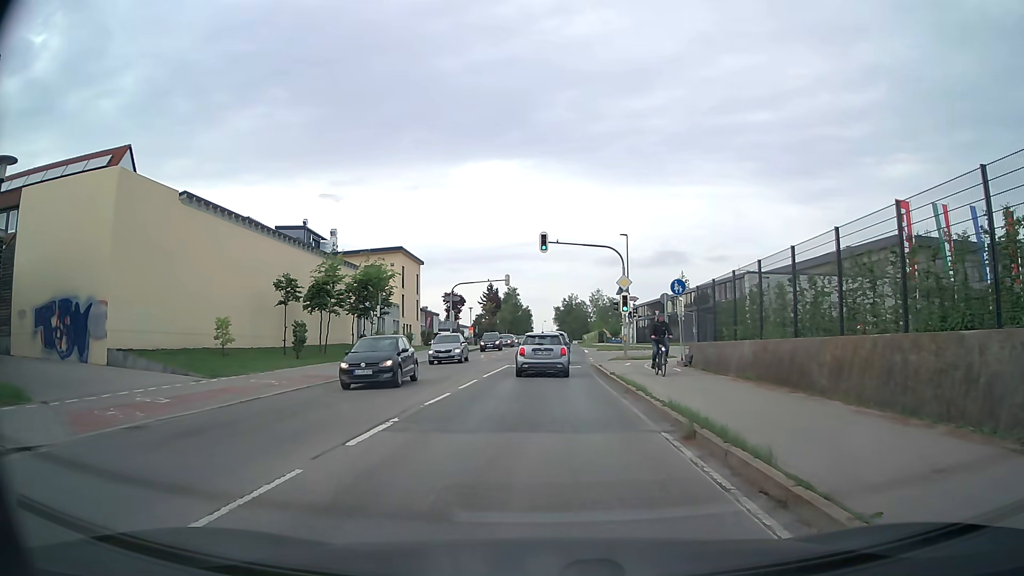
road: secondary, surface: asphalt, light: Day
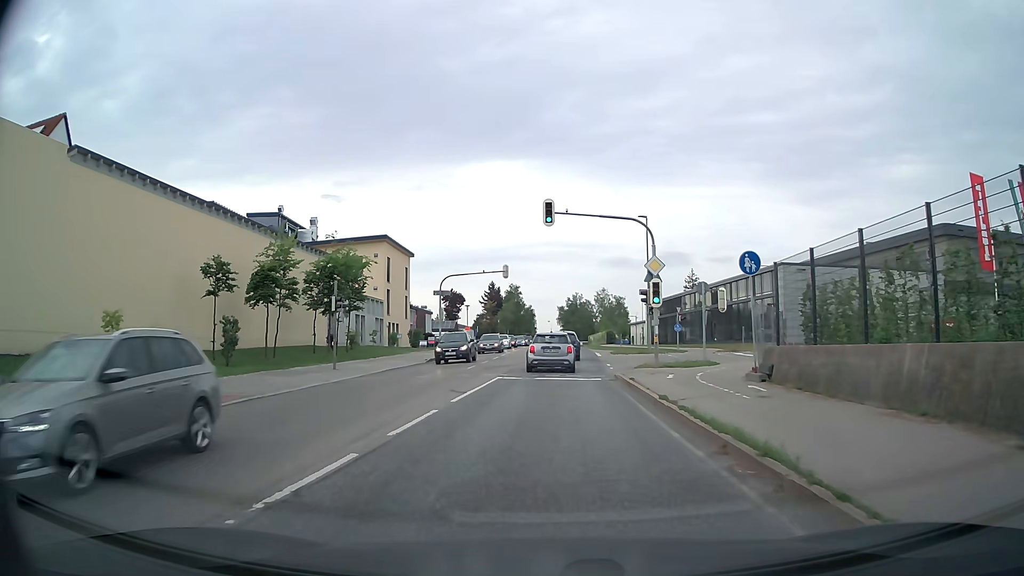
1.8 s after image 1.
(-0.1, +8.6) m; -1°
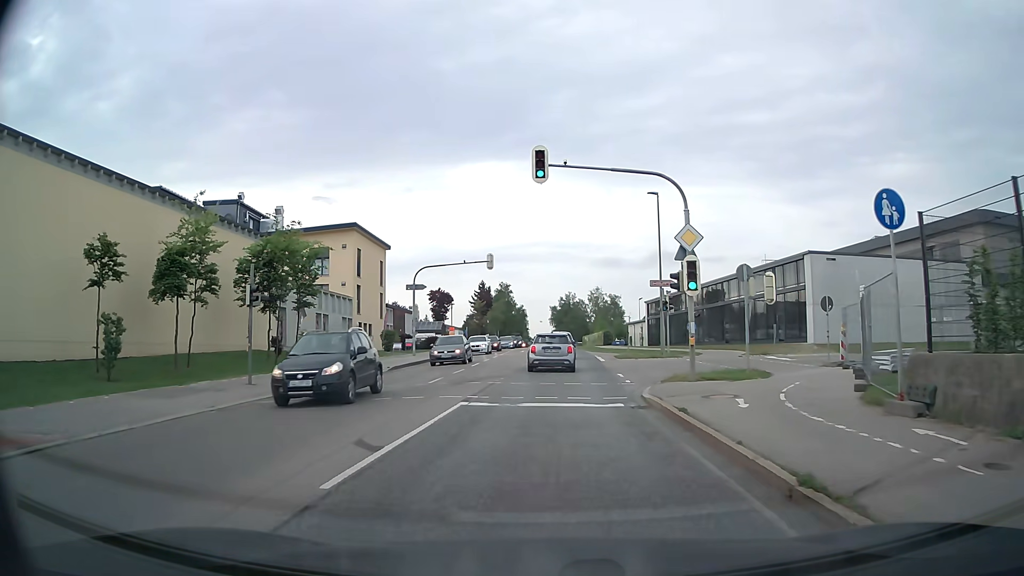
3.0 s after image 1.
(+0.1, +7.7) m; +1°
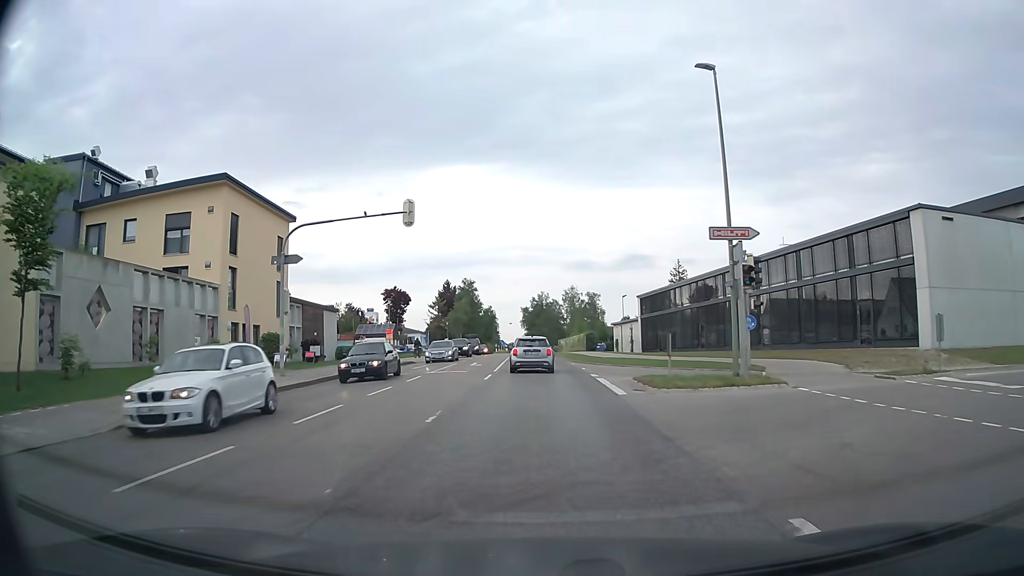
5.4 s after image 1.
(+0.4, +18.9) m; +3°
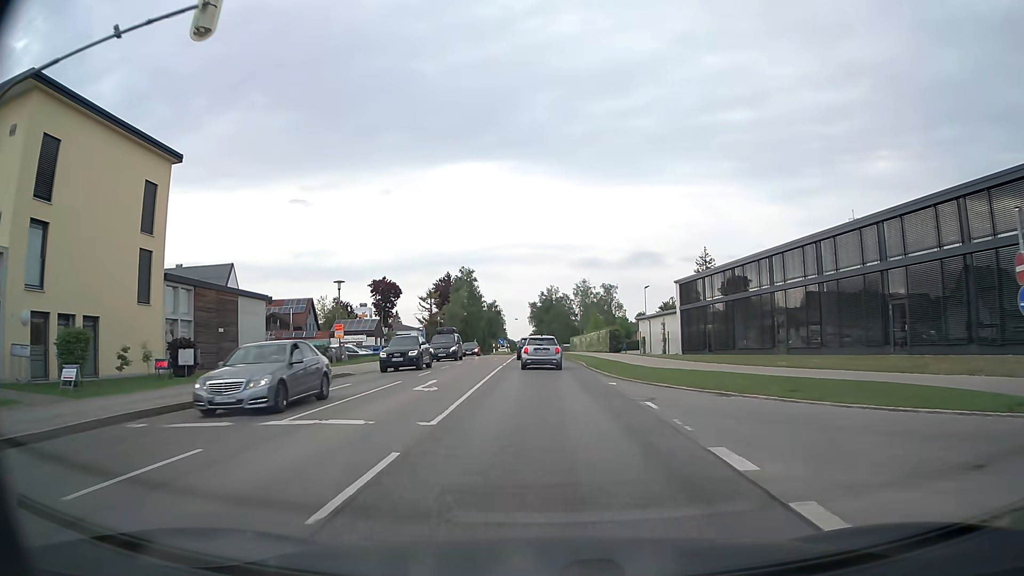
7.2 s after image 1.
(-0.2, +17.4) m; 0°
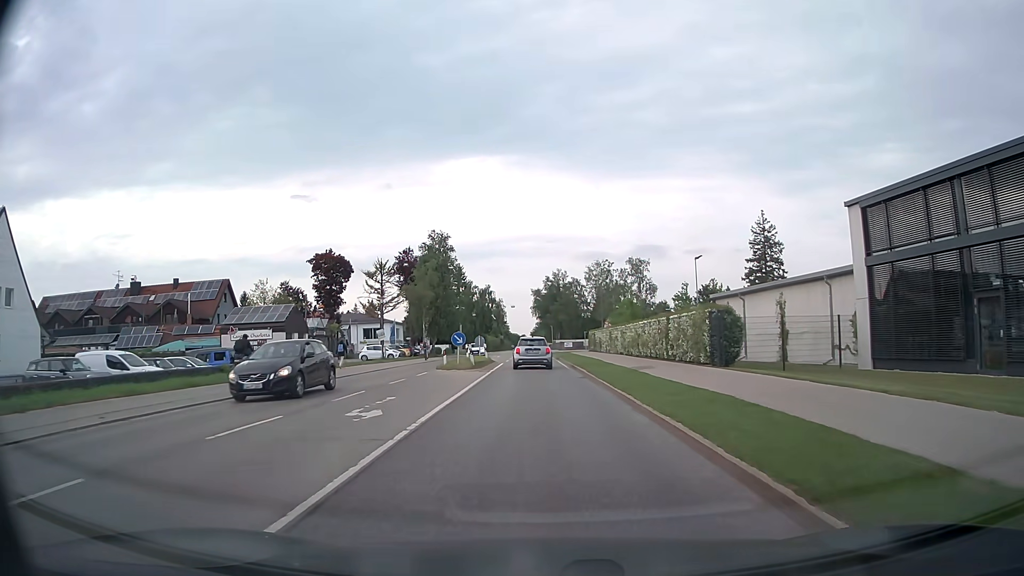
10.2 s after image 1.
(-0.6, +34.1) m; -1°
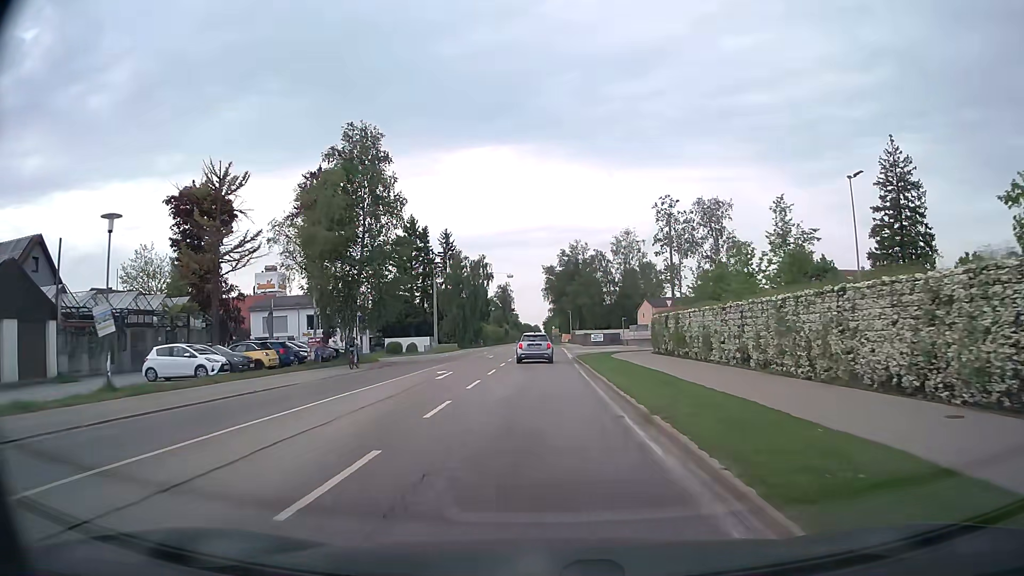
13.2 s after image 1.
(-0.3, +38.1) m; -1°
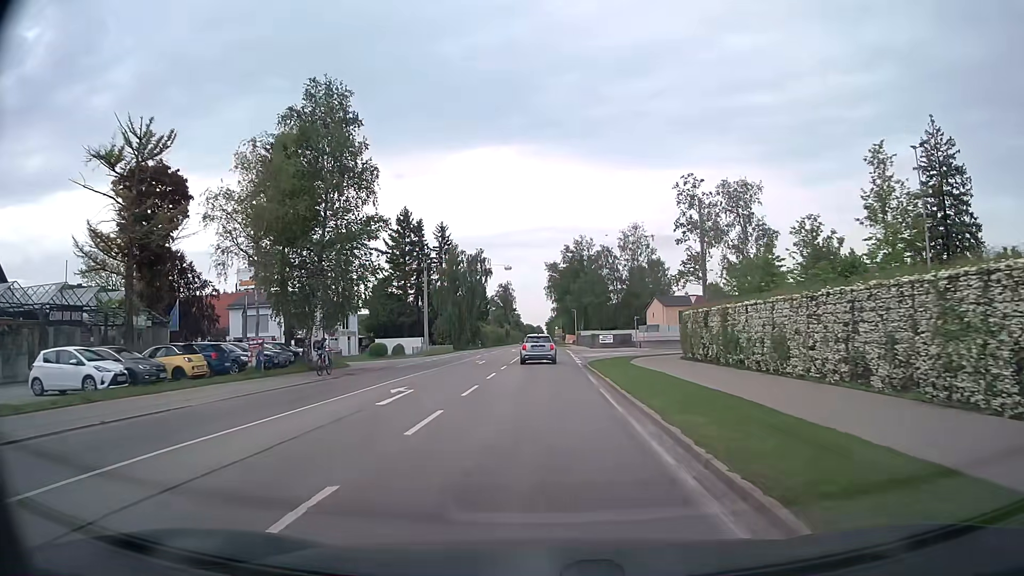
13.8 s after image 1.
(0.0, +7.8) m; 0°
(0, +10) (0, +20) (0, +30) (0, +40) (0, +50) (0, +60) (0, +70) (0, +80) (0, +90) (0, +100) m
